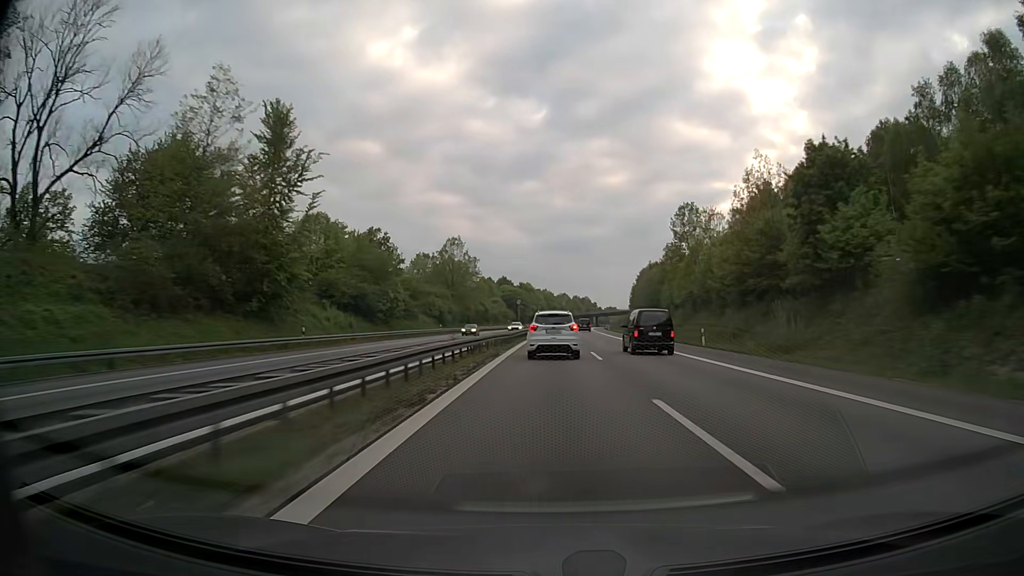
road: motorway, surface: asphalt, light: Day
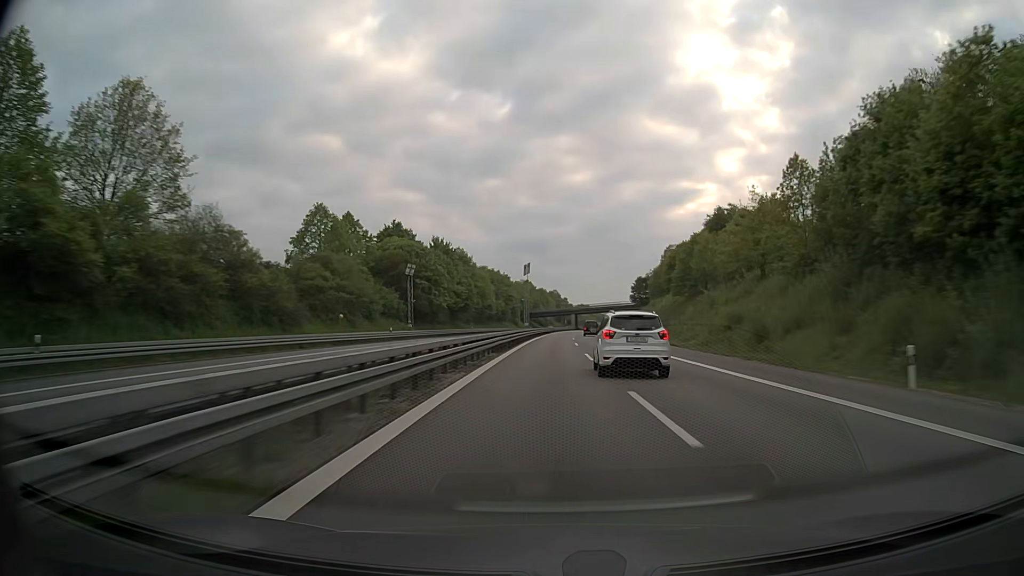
(+3.1, +124.7) m; +3°
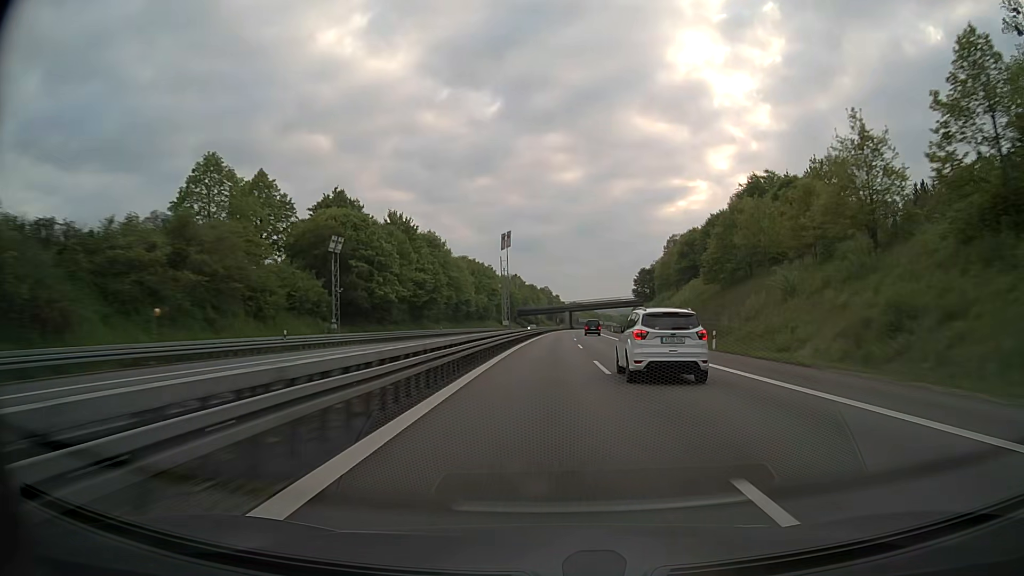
(+0.2, +25.9) m; +1°
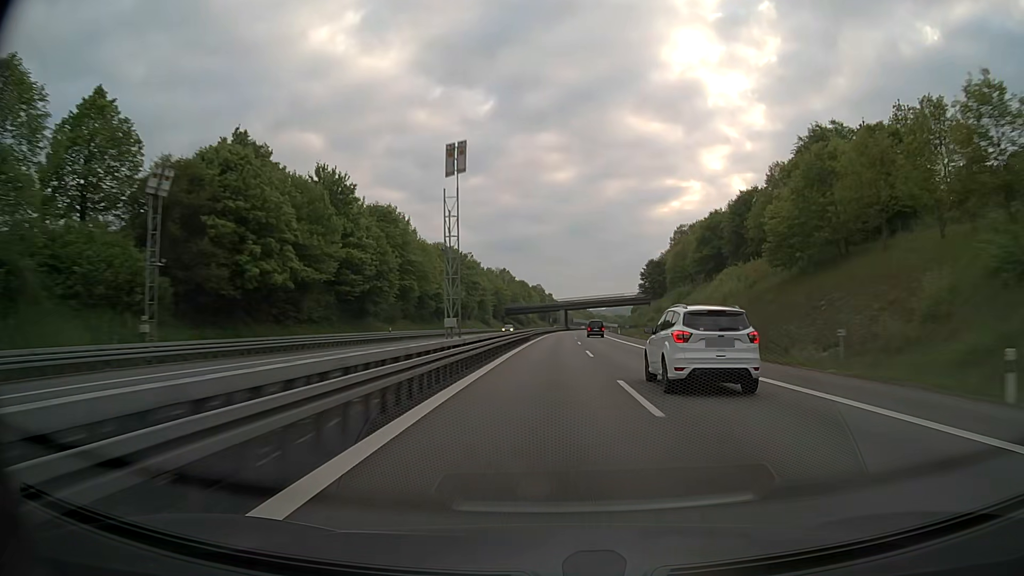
(+0.2, +26.2) m; +1°
(0, +10) (0, +20) (0, +30) (0, +40) (+1, +50) (+1, +60) (+1, +70) (+2, +80) (+2, +90) (+3, +100) m
